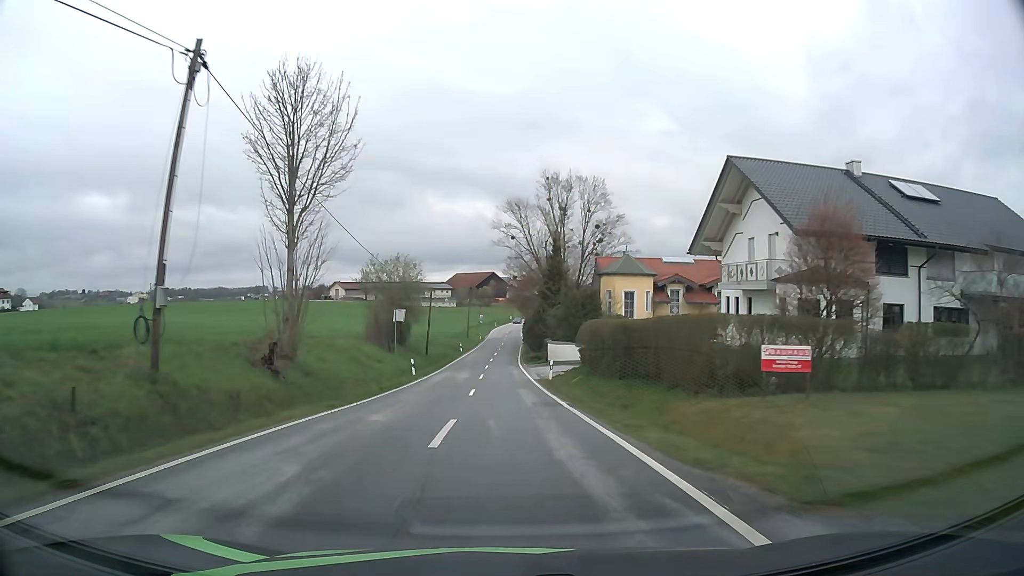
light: Day
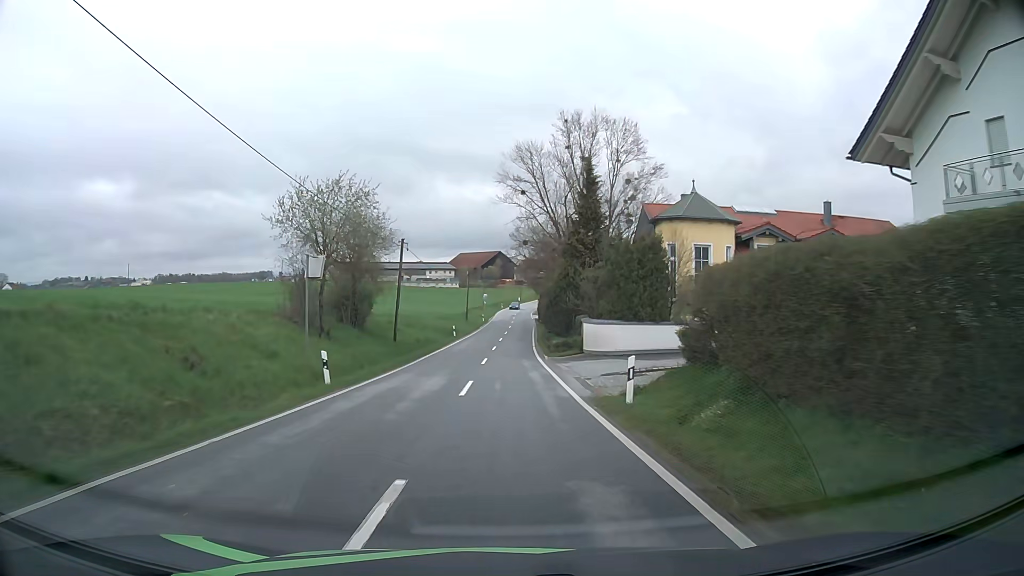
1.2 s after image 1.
(-0.1, +18.6) m; -1°
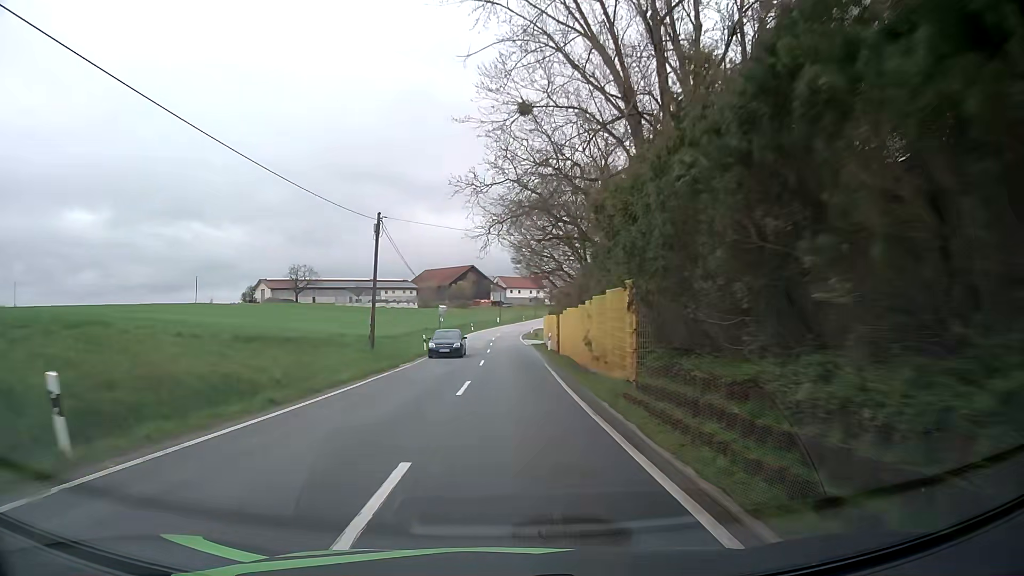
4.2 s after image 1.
(+0.5, +47.5) m; +2°
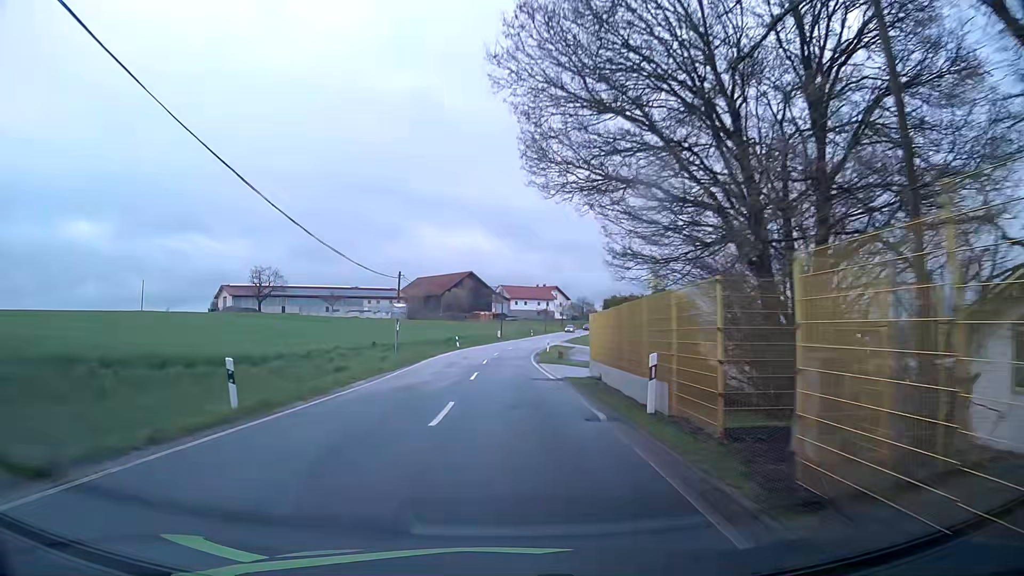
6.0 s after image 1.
(+0.2, +28.8) m; 0°
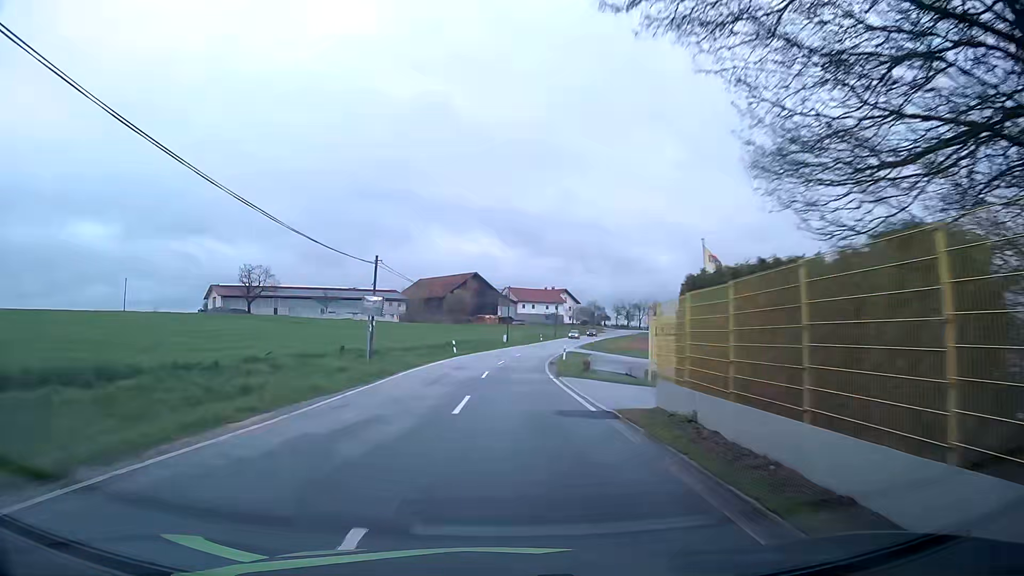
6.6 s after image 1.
(-0.1, +9.7) m; -1°
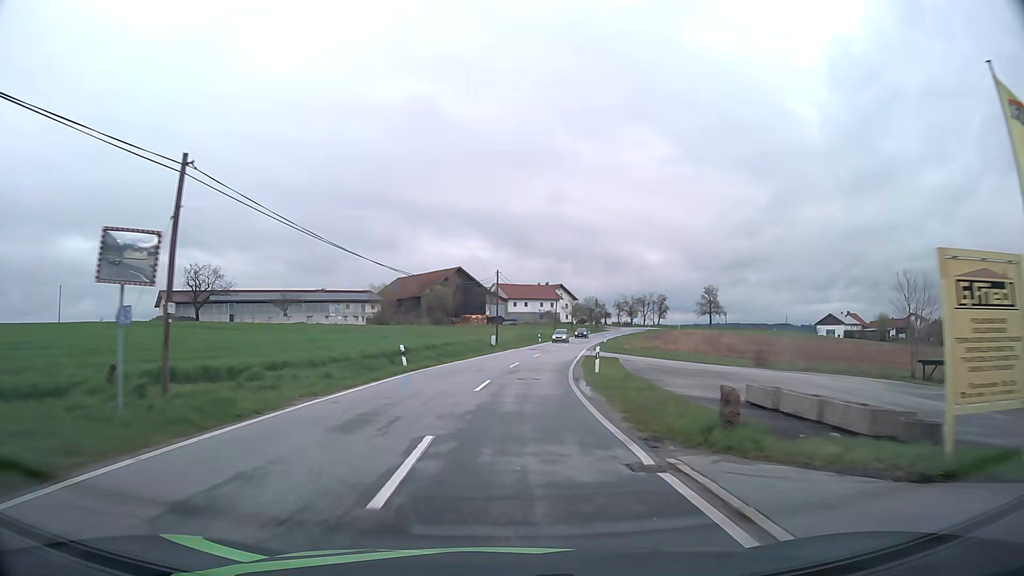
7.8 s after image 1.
(+0.3, +19.6) m; +1°
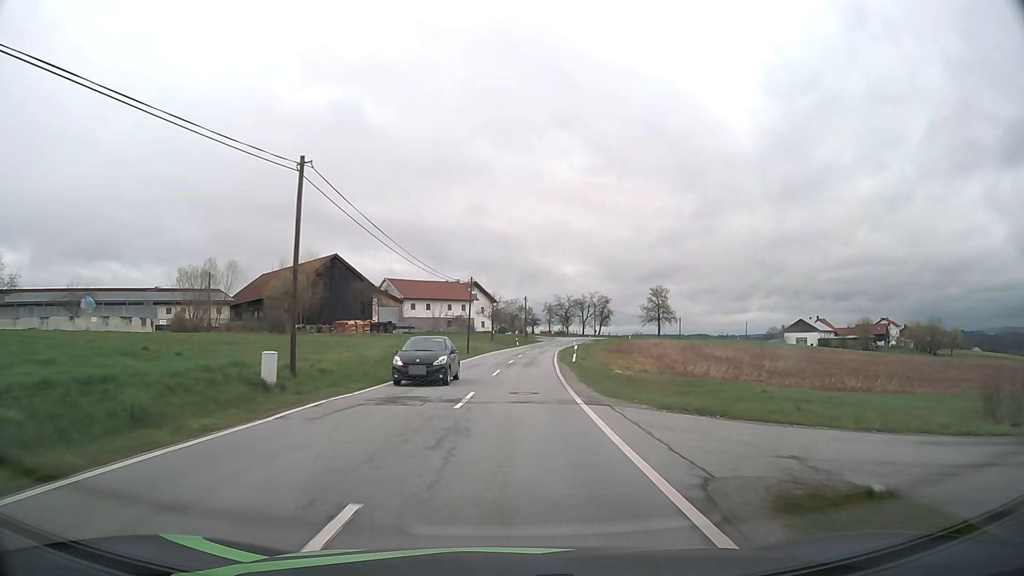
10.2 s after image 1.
(+2.4, +39.7) m; +7°
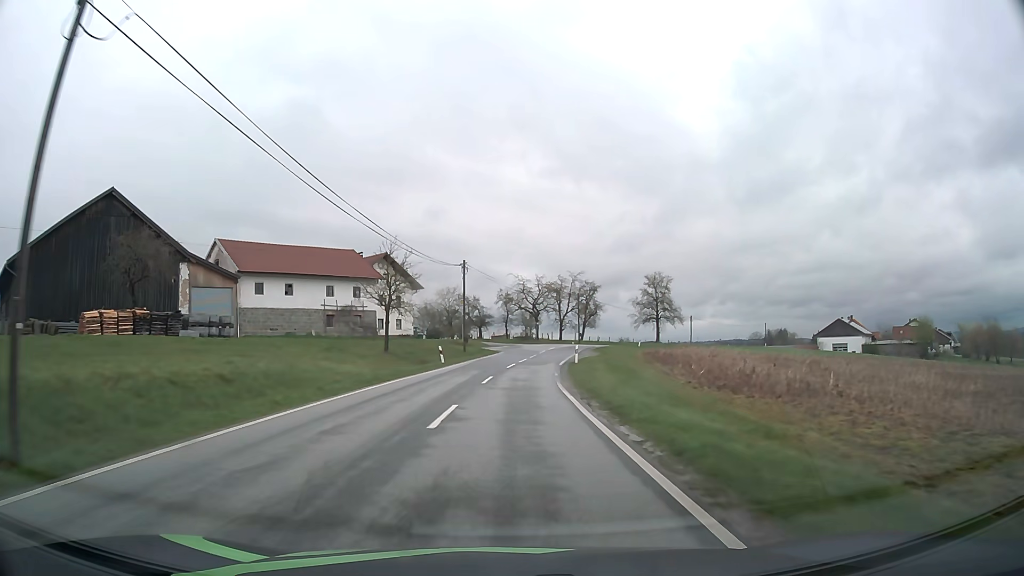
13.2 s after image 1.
(+2.2, +50.9) m; +4°
(0, +10) (0, +20) (+1, +30) (+2, +40) (+3, +50) (+5, +60) (+8, +69) (+12, +78) (+17, +87) (+23, +95) m
